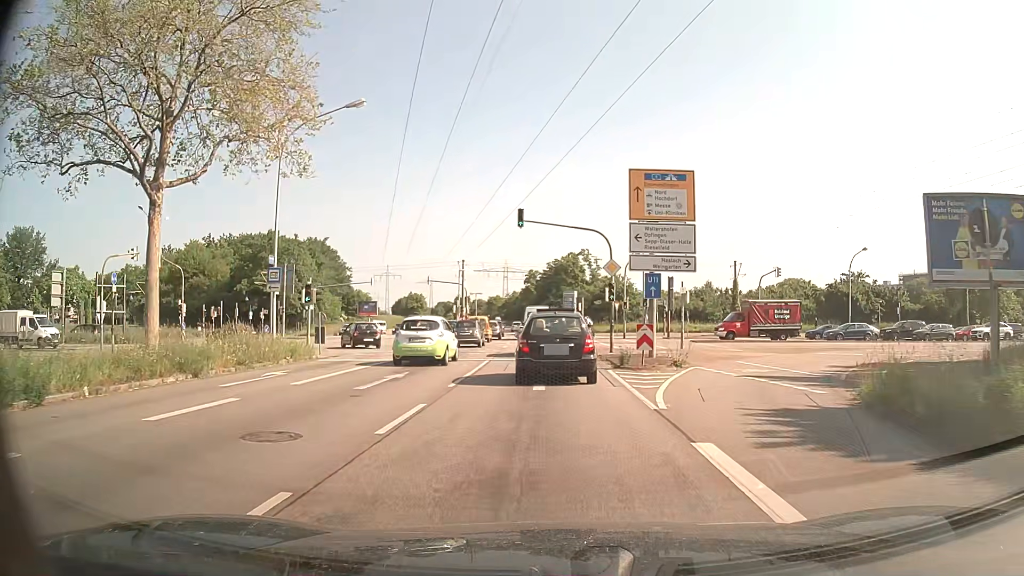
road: primary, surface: asphalt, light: Day
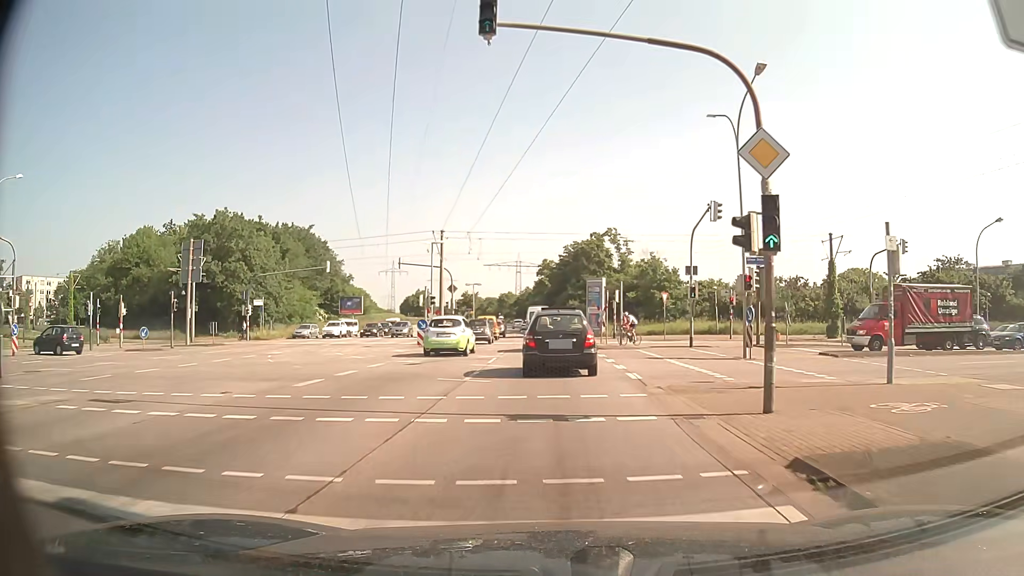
(-0.4, +20.7) m; -2°
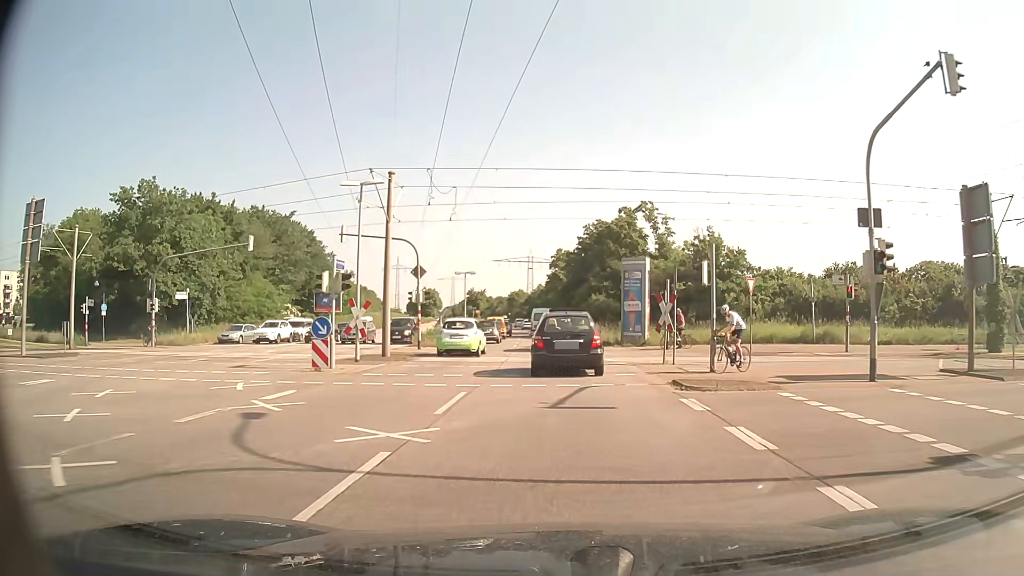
(-0.1, +18.0) m; -1°
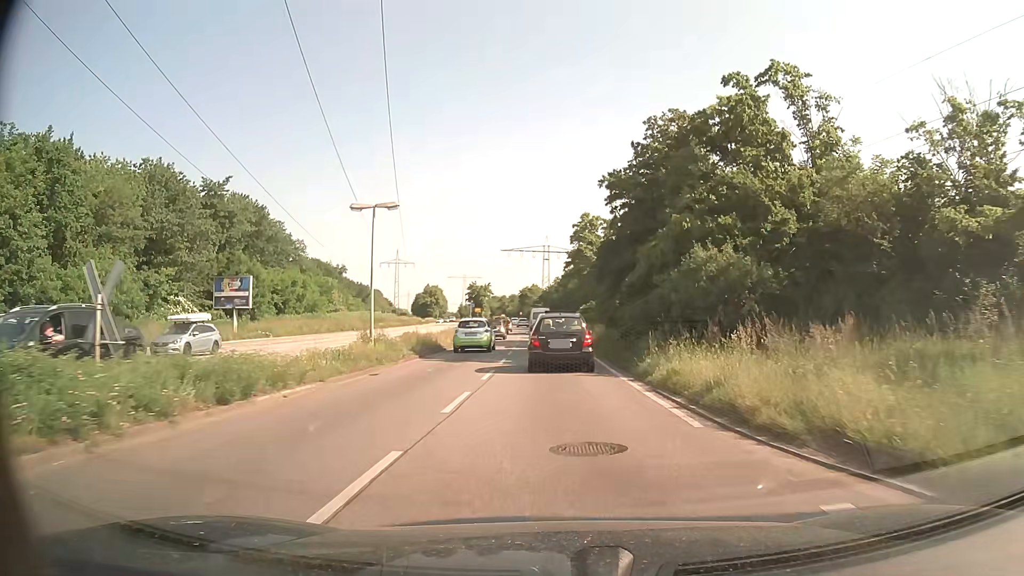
(-0.2, +33.1) m; -1°
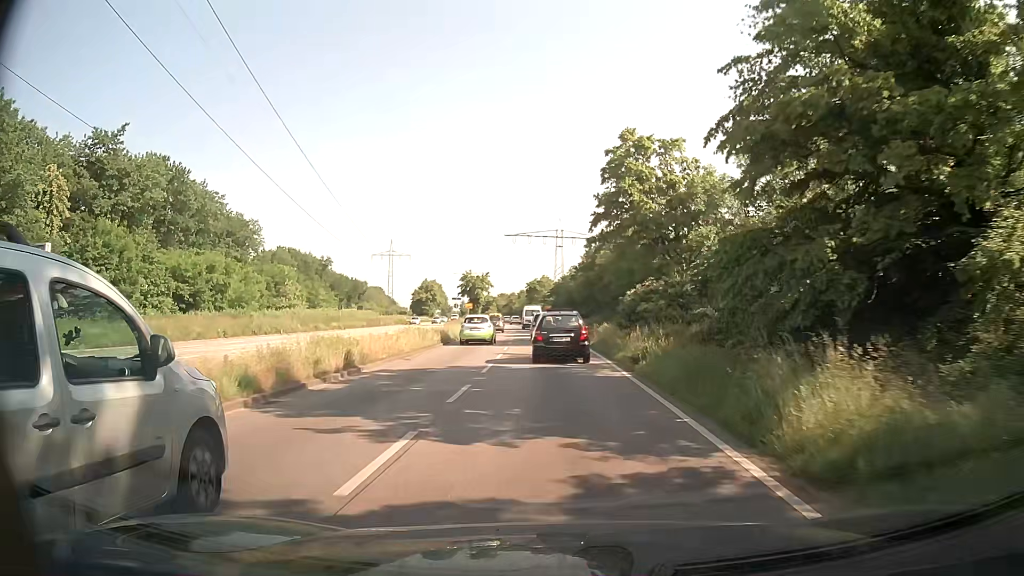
(-0.3, +29.1) m; -1°
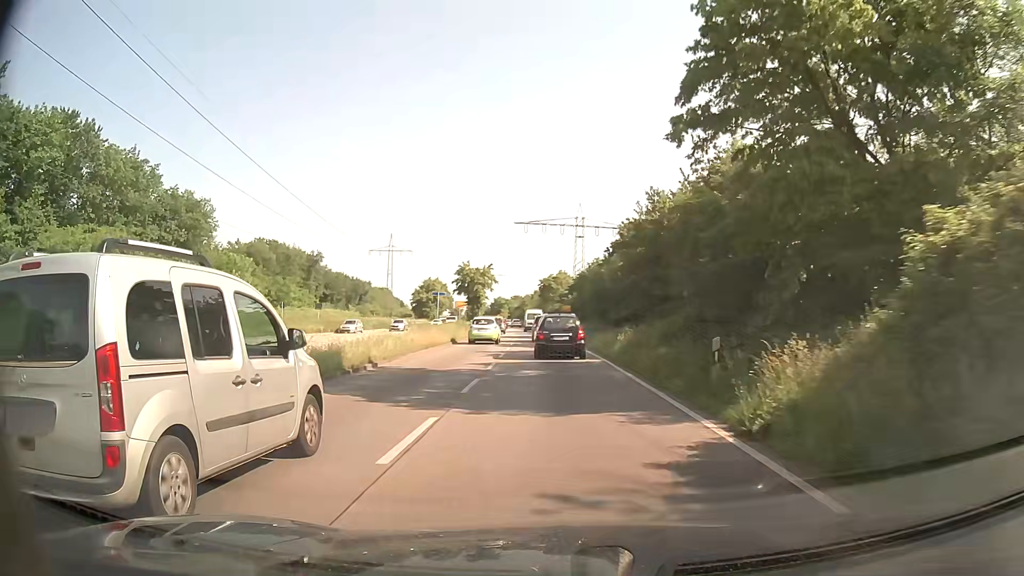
(-0.4, +23.1) m; -2°
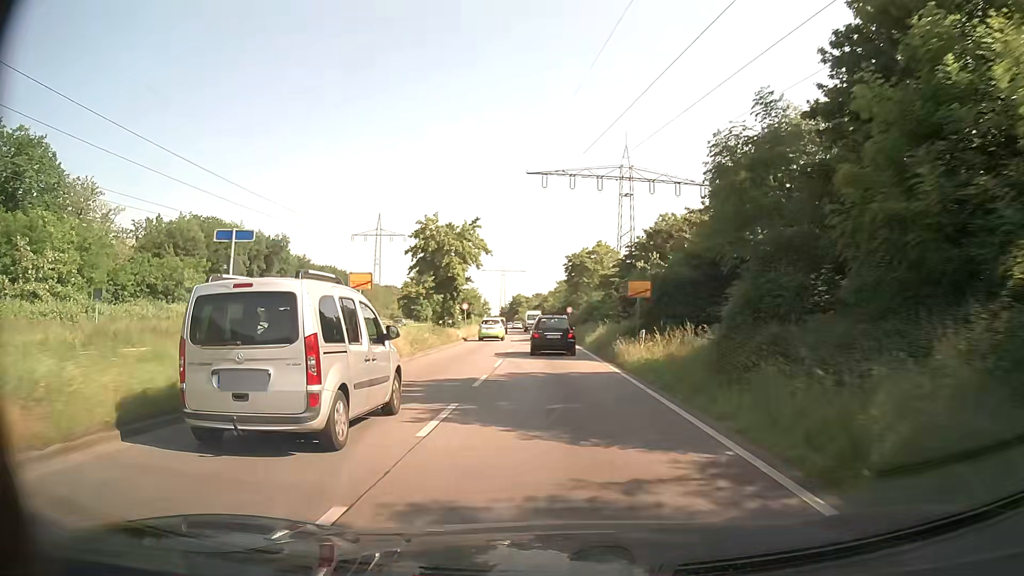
(-0.9, +41.3) m; -2°
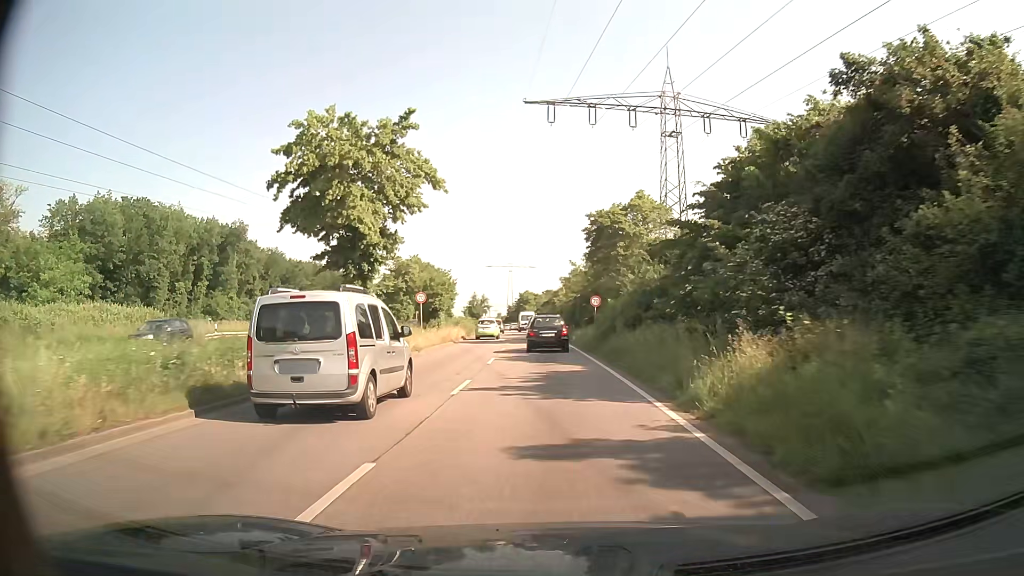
(-0.1, +25.8) m; -1°
(0, +10) (0, +20) (0, +30) (-1, +40) (-1, +50) (-2, +60) (-2, +70) (-3, +80) (-3, +90) (-4, +100) m
